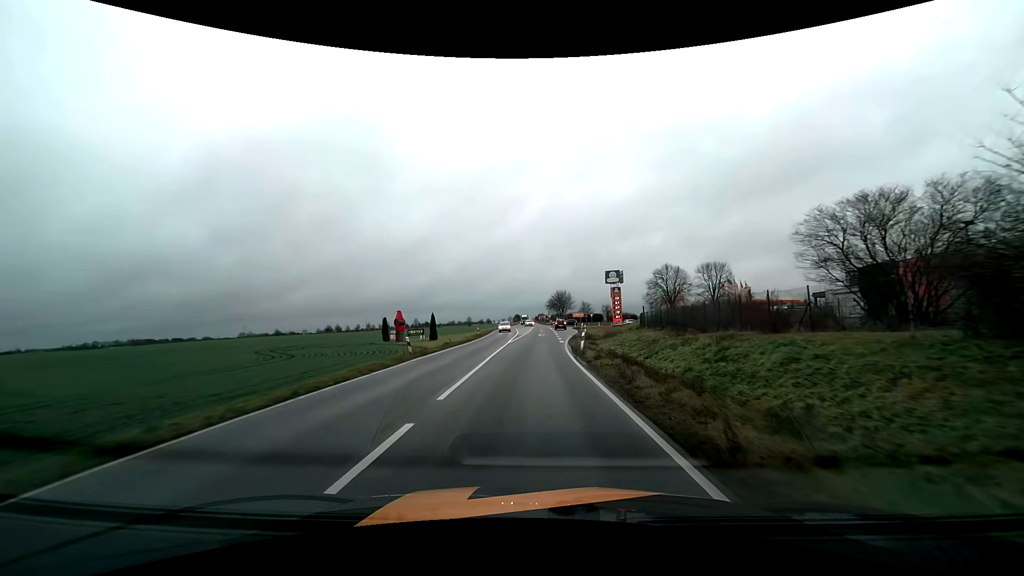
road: tertiary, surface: asphalt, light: Day
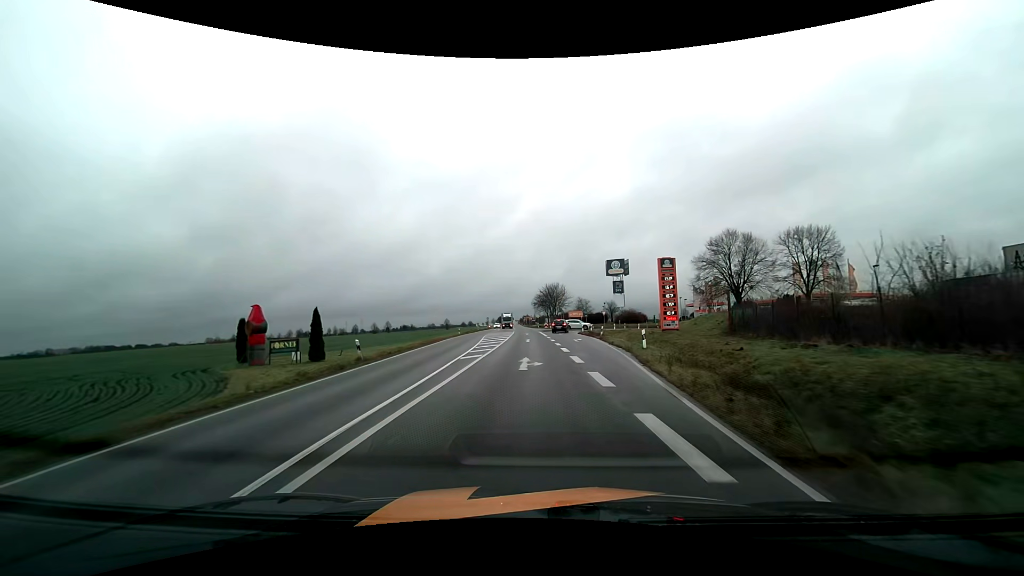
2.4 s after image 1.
(+0.3, +37.2) m; +1°
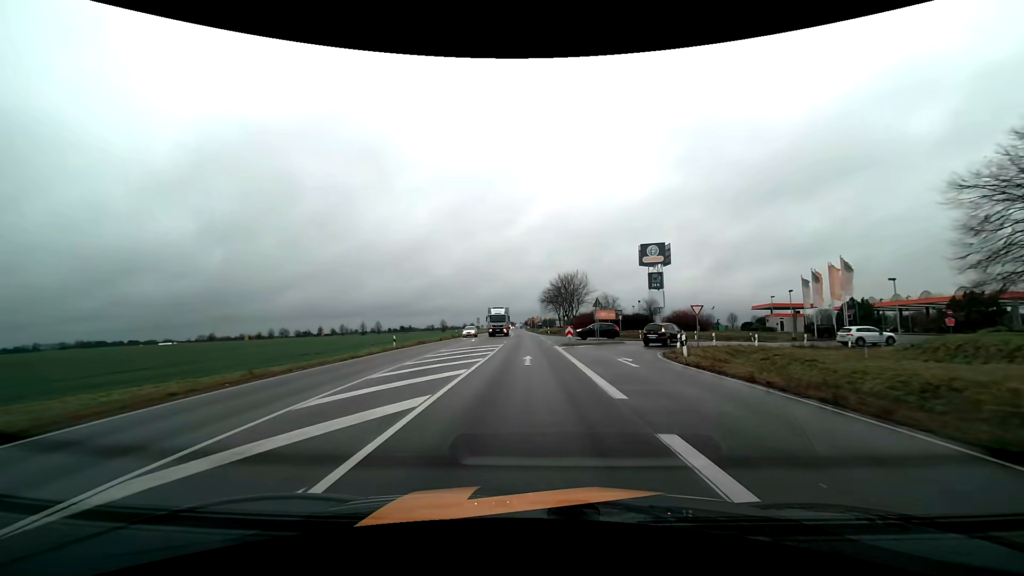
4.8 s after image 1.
(-0.2, +37.3) m; -1°
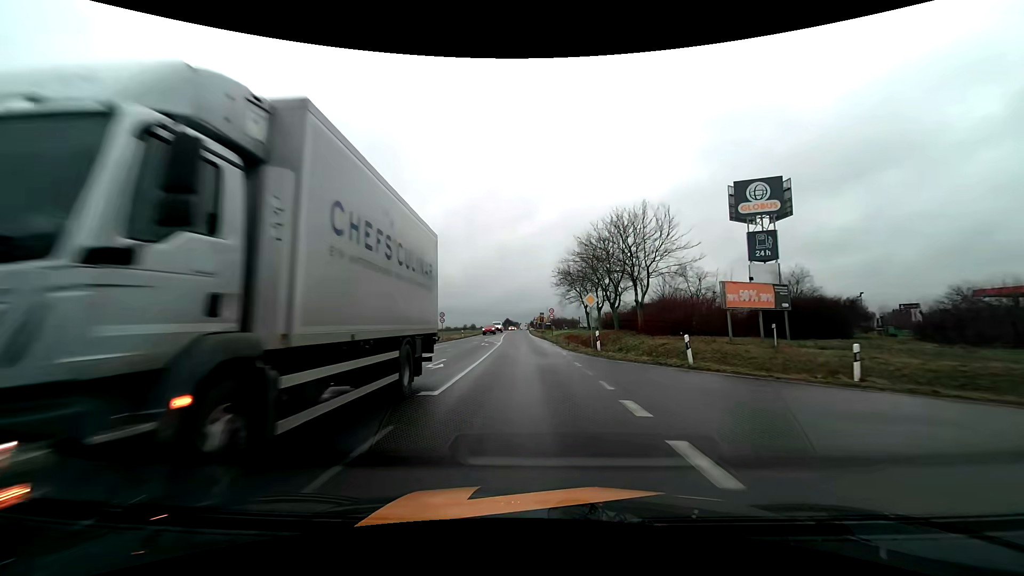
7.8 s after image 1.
(-0.5, +47.6) m; 0°
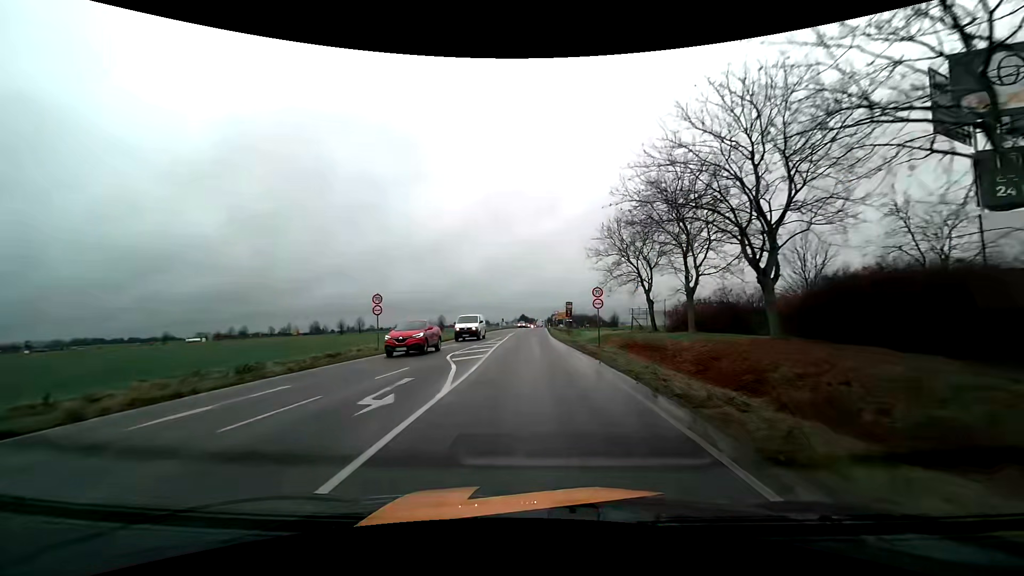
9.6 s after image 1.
(-0.6, +28.3) m; -2°
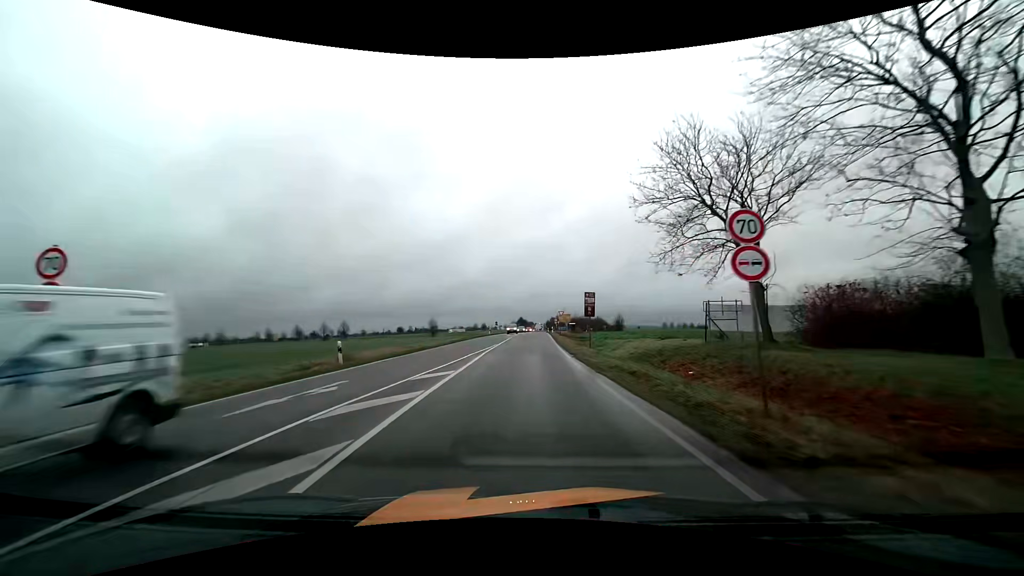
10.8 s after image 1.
(0.0, +19.3) m; 0°
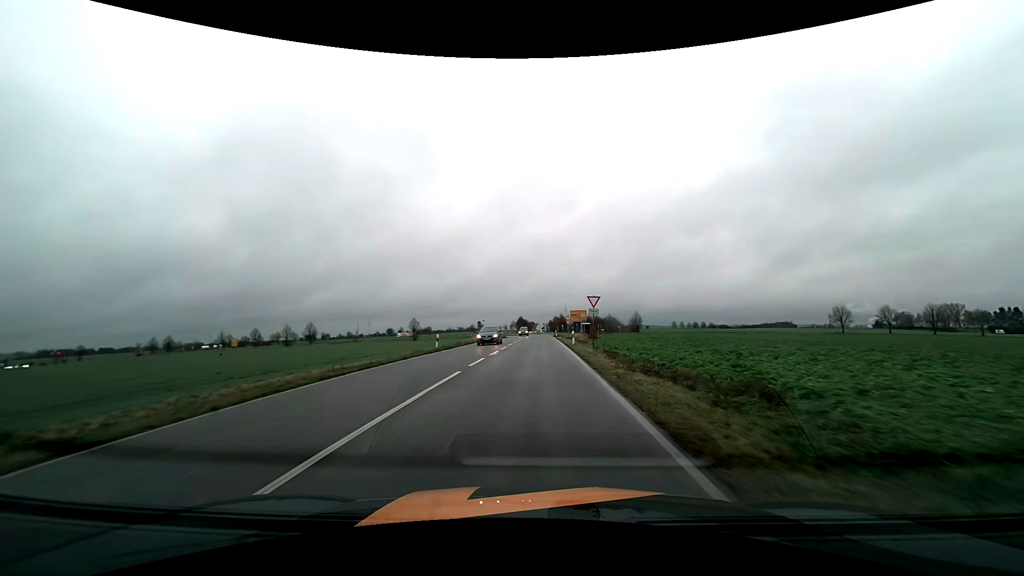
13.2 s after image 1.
(0.0, +37.6) m; 0°
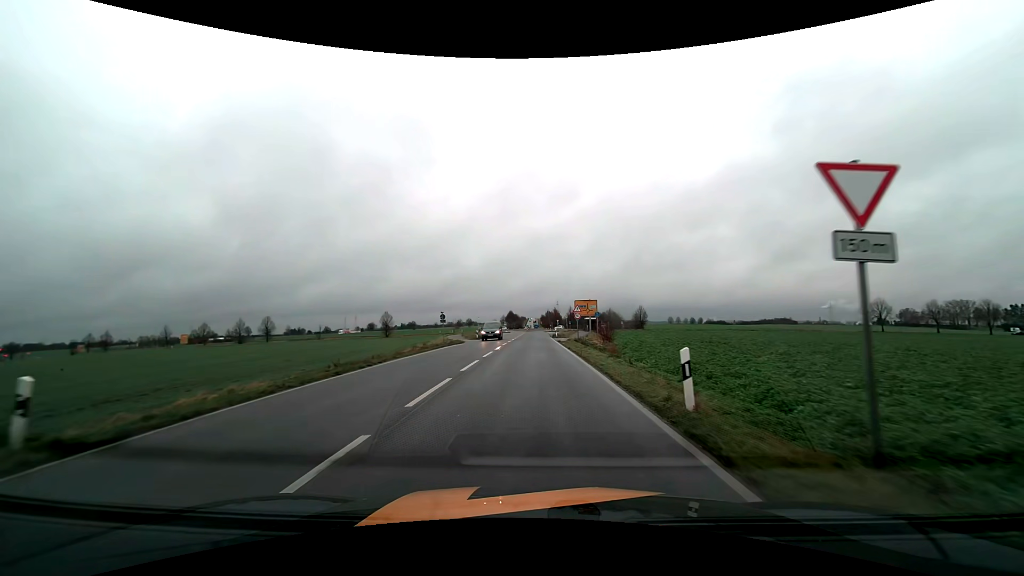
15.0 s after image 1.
(+0.1, +25.5) m; +1°
(0, +10) (0, +20) (0, +30) (0, +40) (0, +50) (0, +60) (0, +70) (+1, +80) (+1, +90) (+1, +100) m
